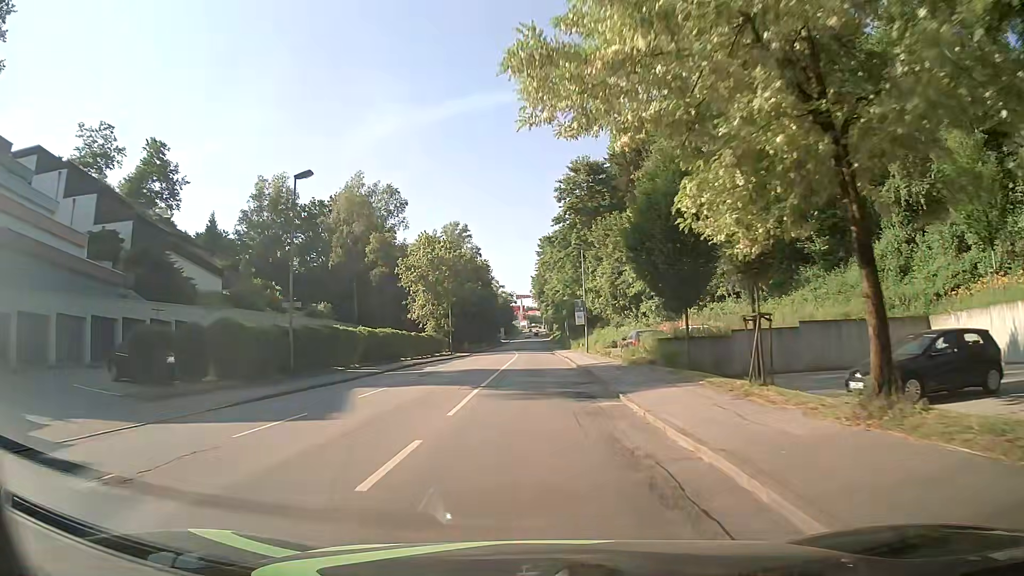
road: tertiary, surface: asphalt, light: Day
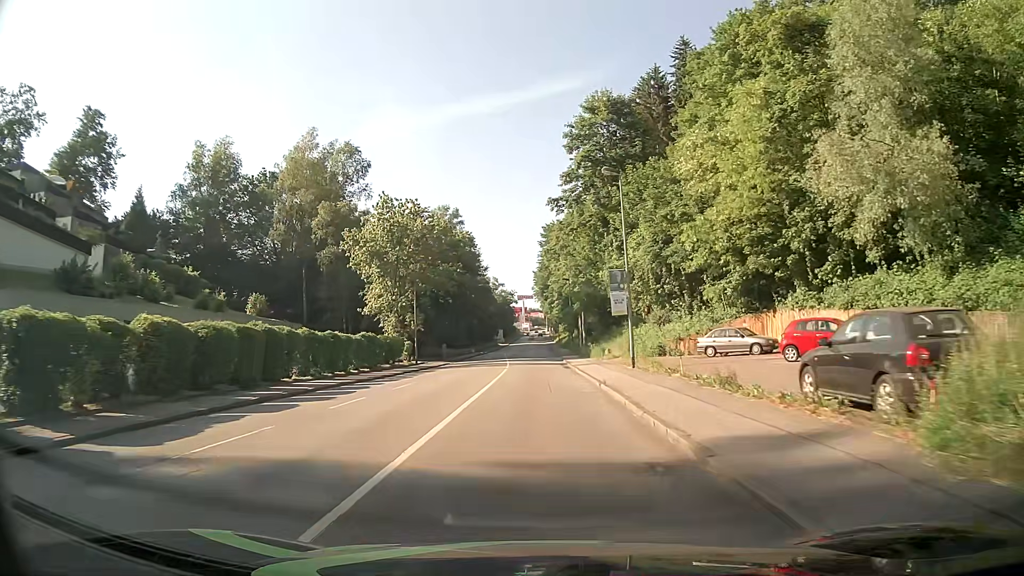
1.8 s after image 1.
(-0.3, +22.9) m; -1°
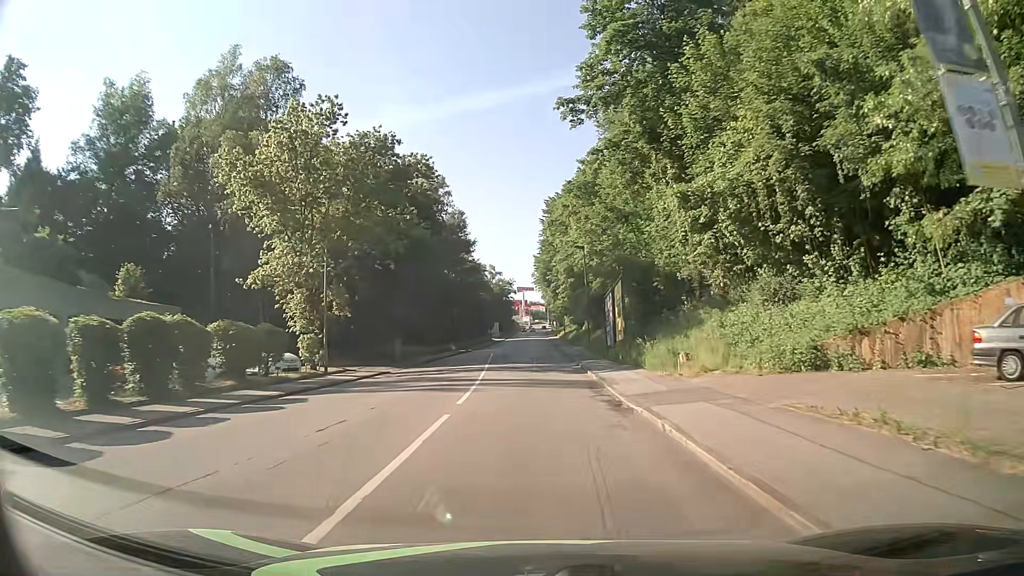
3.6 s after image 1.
(0.0, +22.9) m; 0°
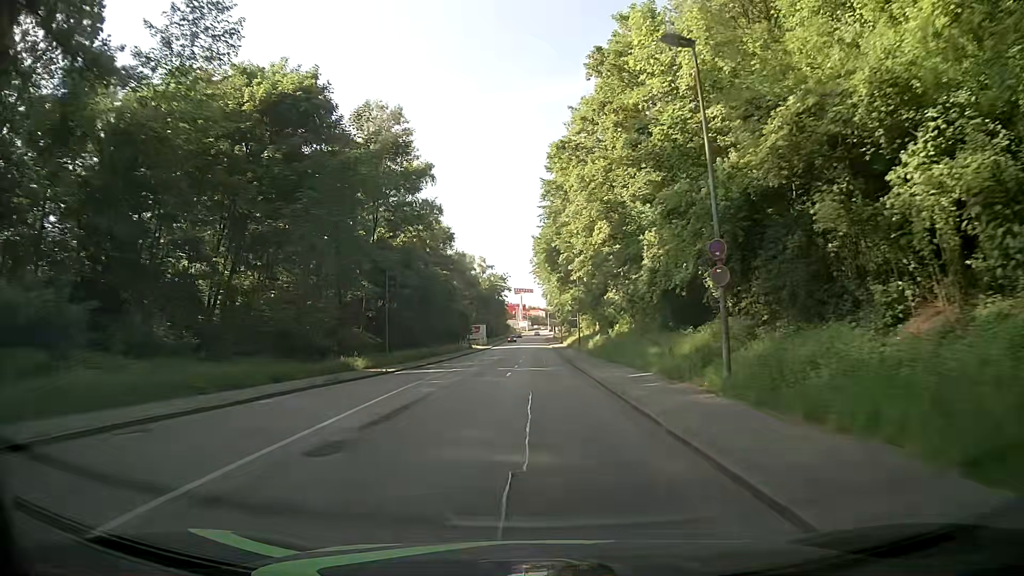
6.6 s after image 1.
(+0.1, +38.3) m; +1°
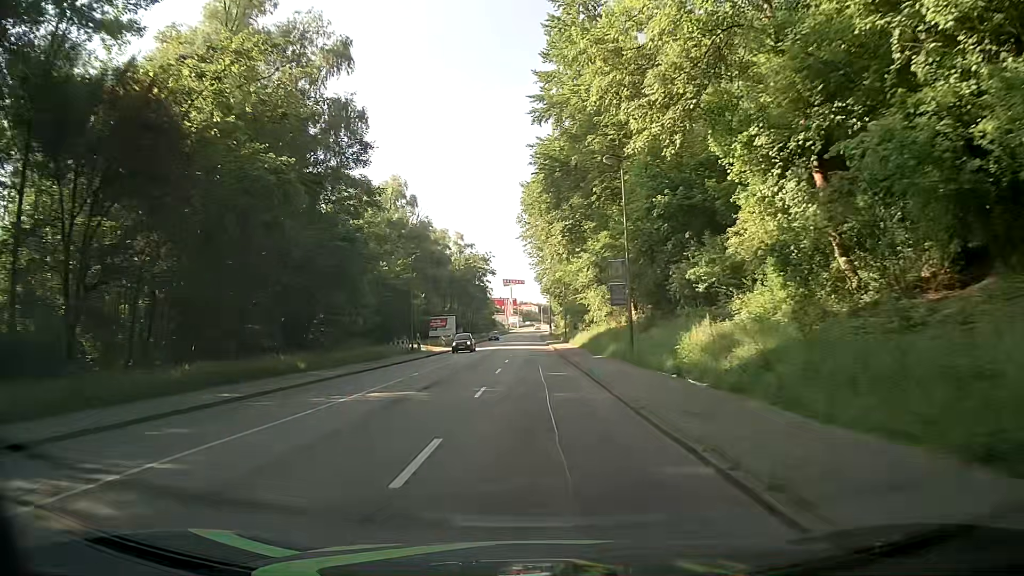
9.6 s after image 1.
(-0.3, +38.0) m; 0°
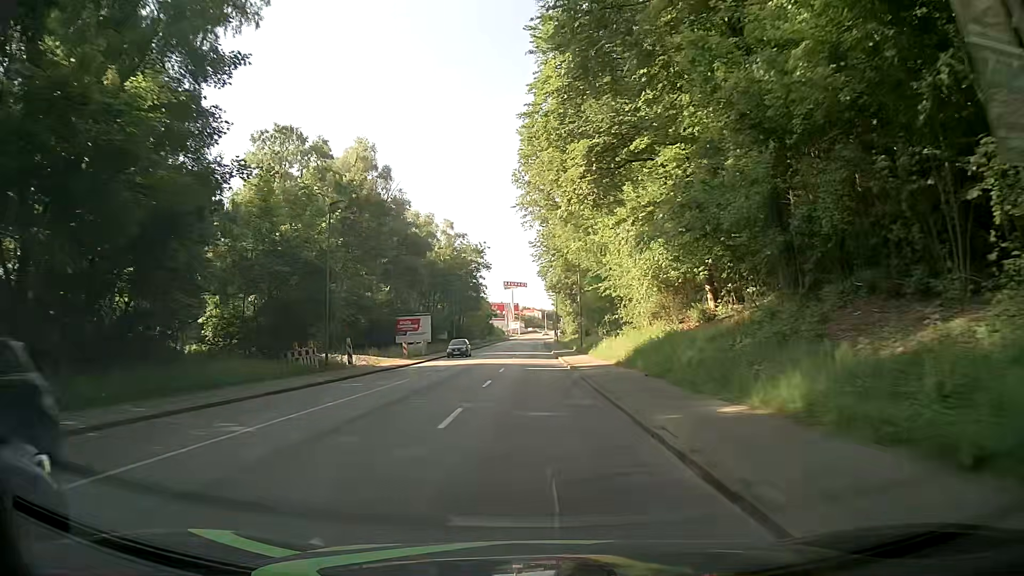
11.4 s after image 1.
(-0.2, +22.7) m; -1°
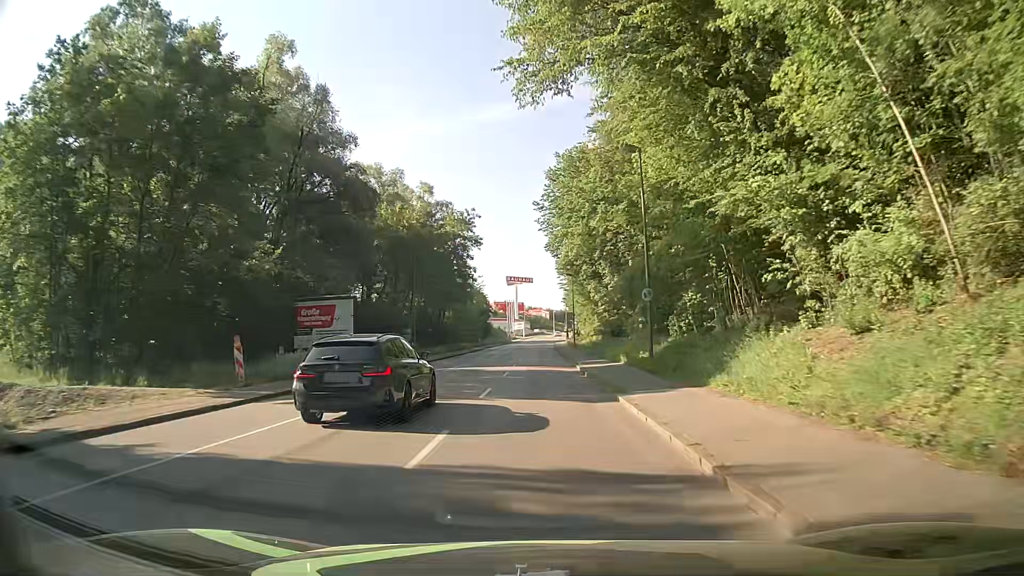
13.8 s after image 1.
(0.0, +30.3) m; 0°
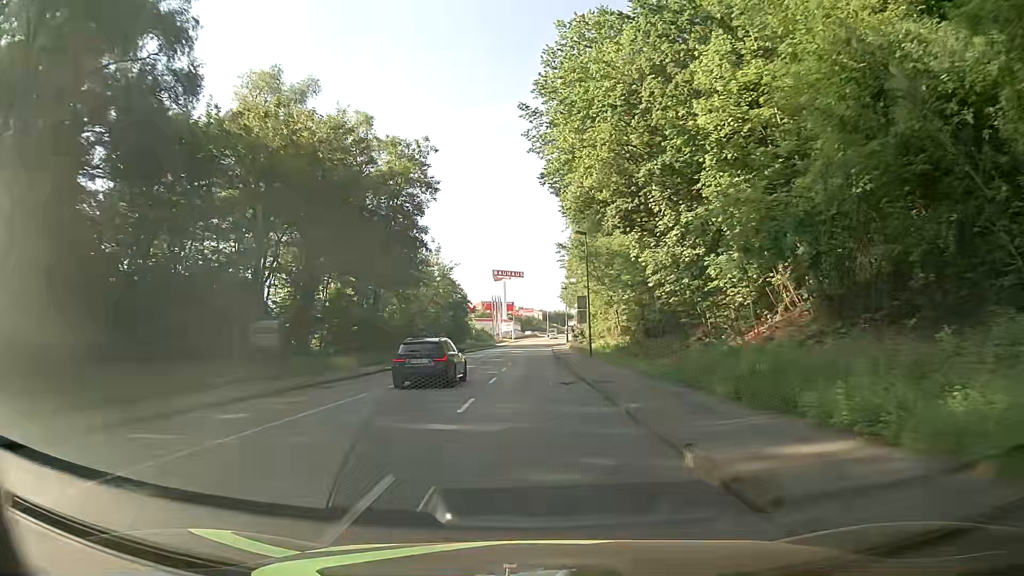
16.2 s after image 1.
(-0.2, +30.4) m; +1°
(0, +10) (0, +20) (0, +30) (-1, +40) (-1, +50) (-1, +60) (-1, +70) (-1, +80) (-1, +90) (-1, +100) m
